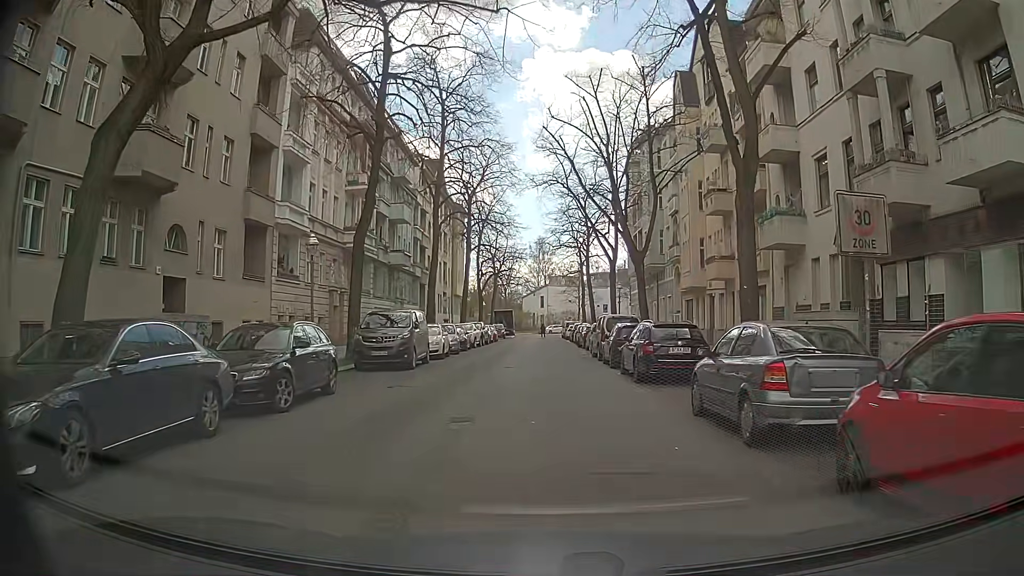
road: residential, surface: asphalt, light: Day
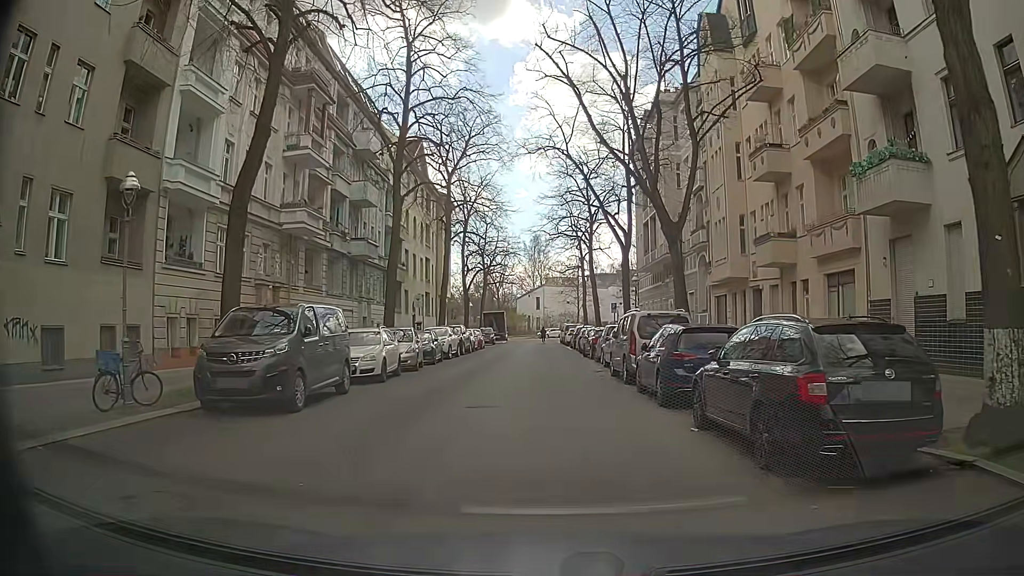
(0.0, +9.7) m; -1°
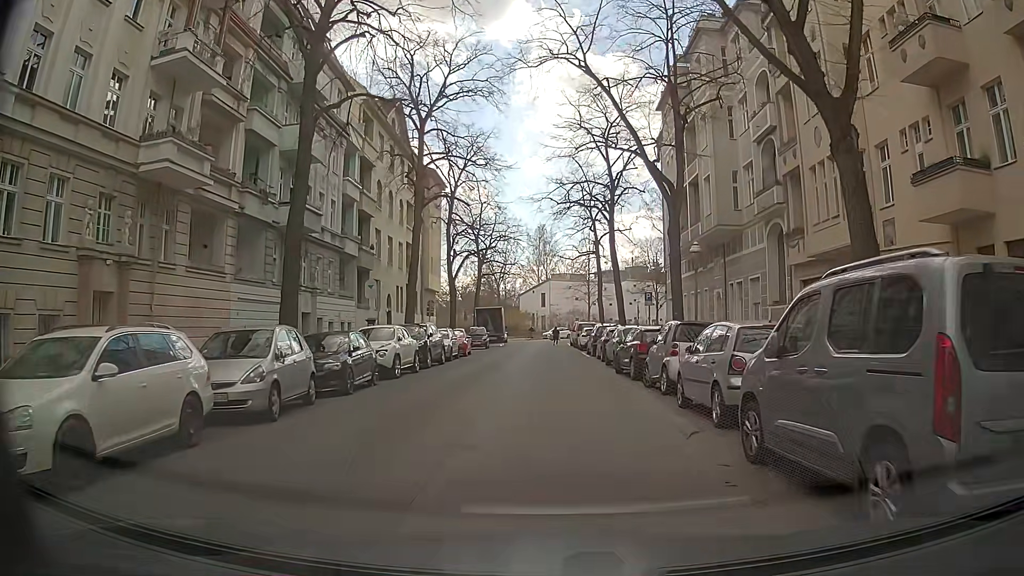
(+0.4, +12.9) m; +2°
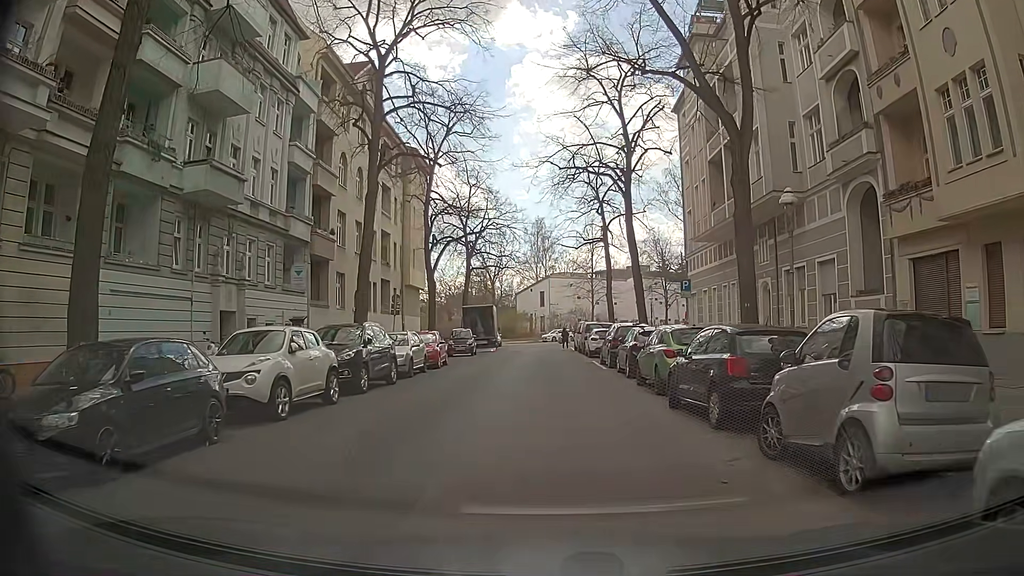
(-0.1, +8.8) m; 0°
